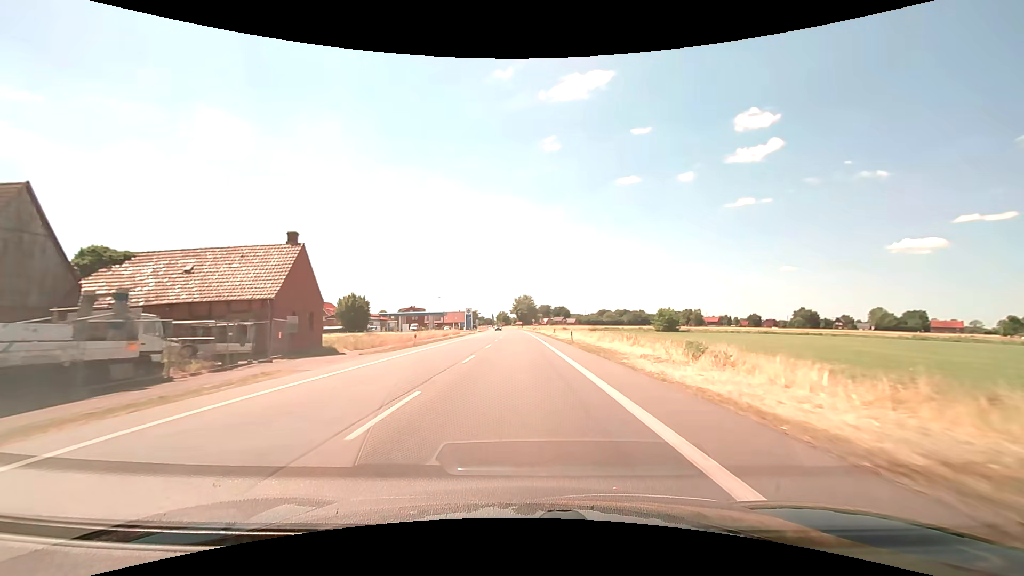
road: primary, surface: asphalt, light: Day
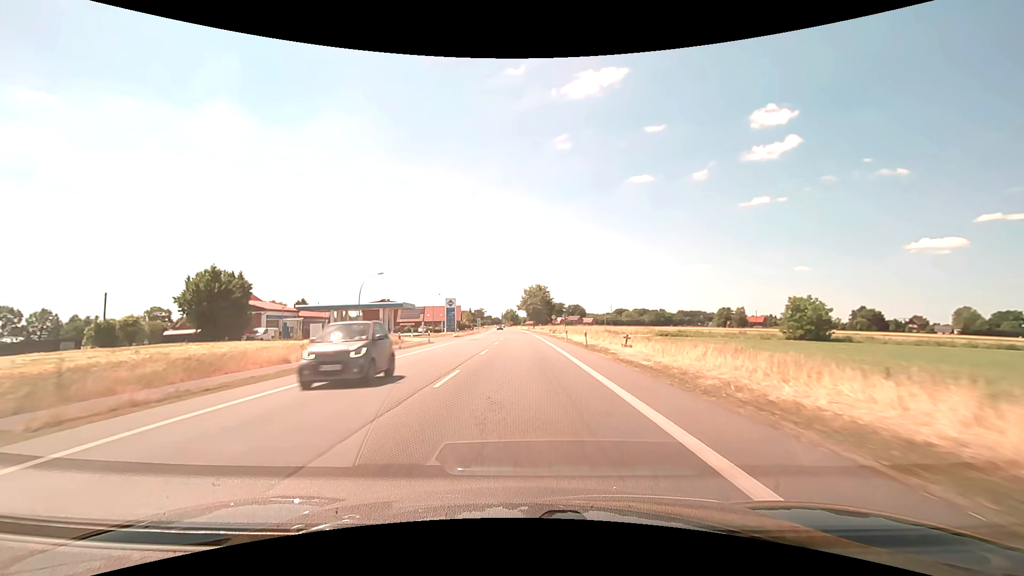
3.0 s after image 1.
(-0.6, +55.0) m; -1°
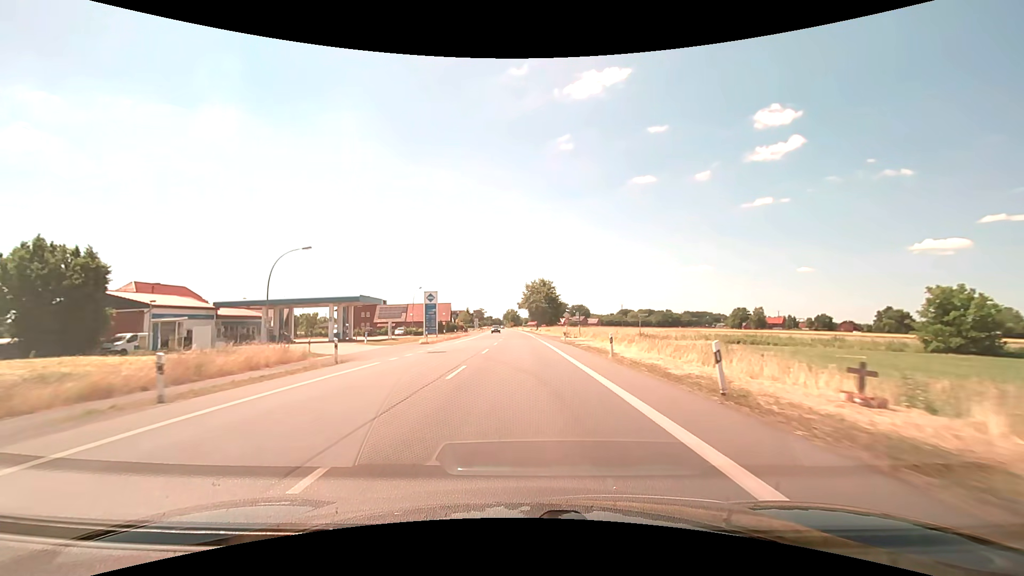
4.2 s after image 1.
(0.0, +22.2) m; 0°
(0, +10) (0, +20) (0, +30) (0, +40) (0, +50) (0, +60) (-1, +70) (-1, +80) (-1, +90) (-1, +100) m
